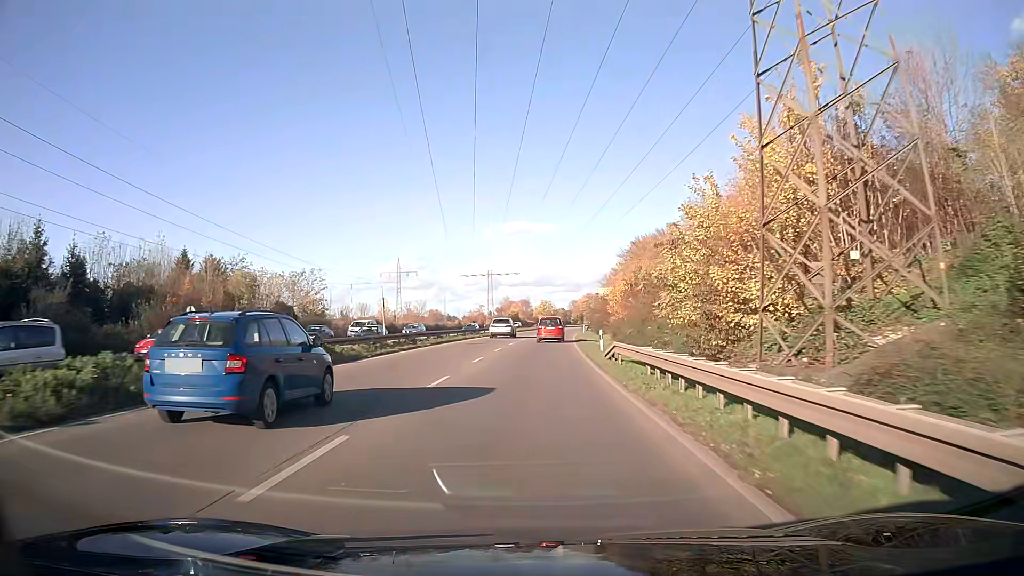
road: trunk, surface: asphalt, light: Day
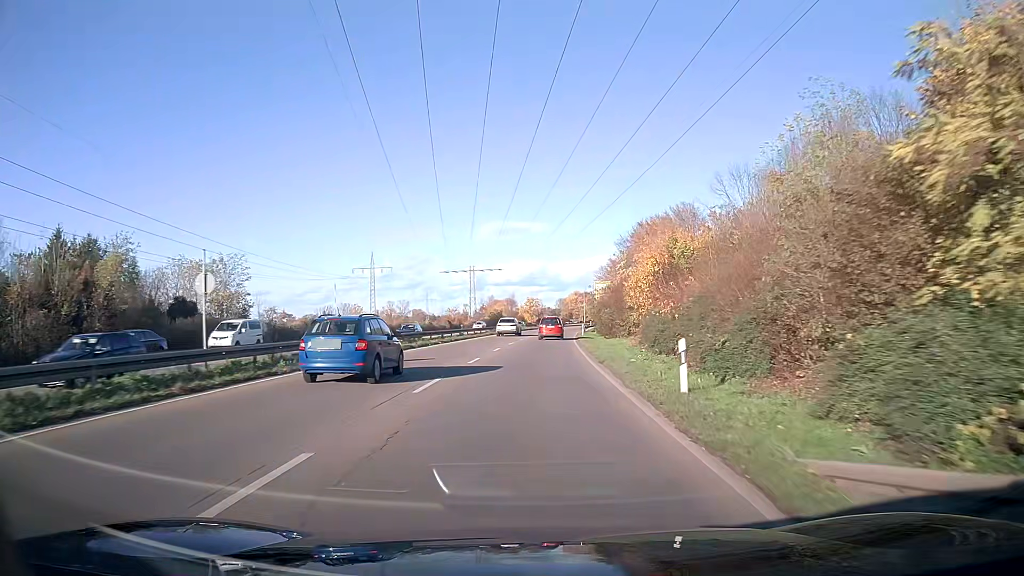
(+0.2, +19.0) m; +1°
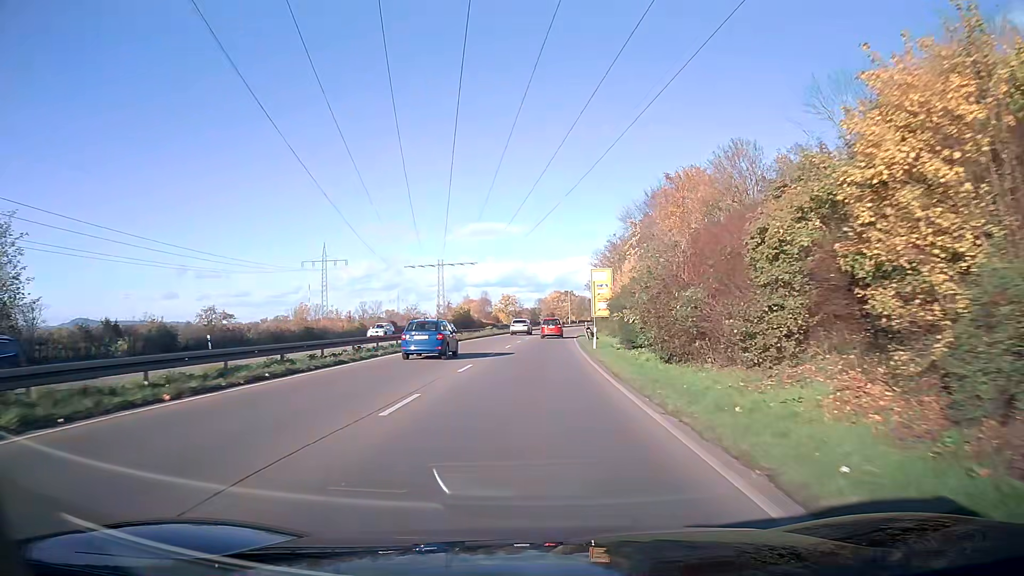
(+0.5, +29.7) m; +2°
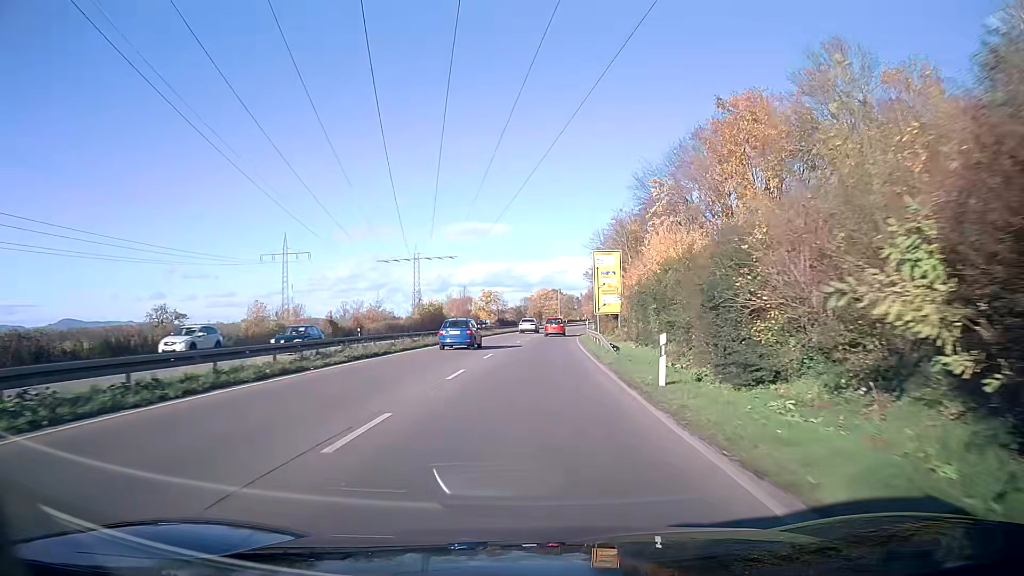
(+0.2, +20.6) m; +1°
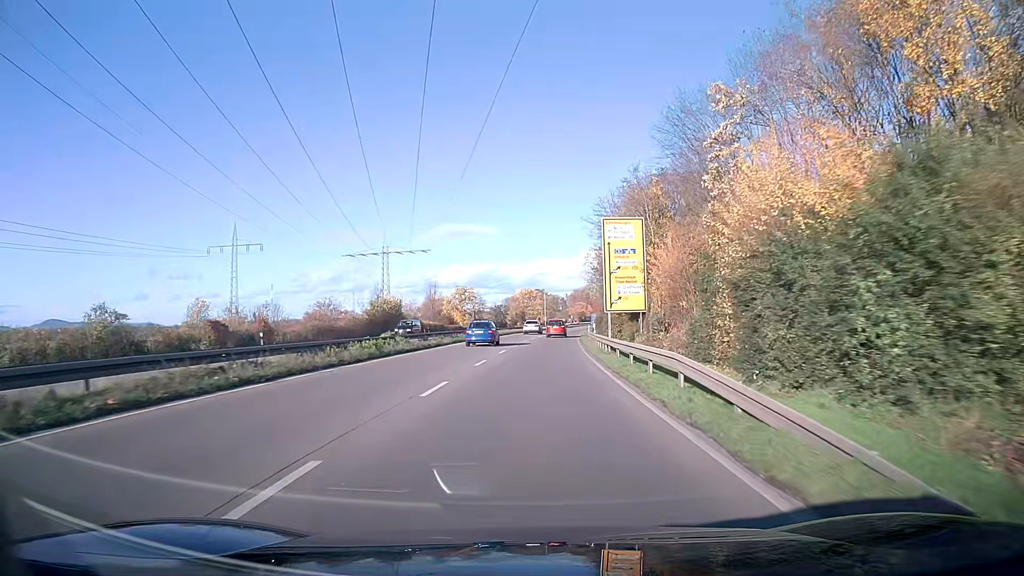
(+0.3, +21.2) m; +2°
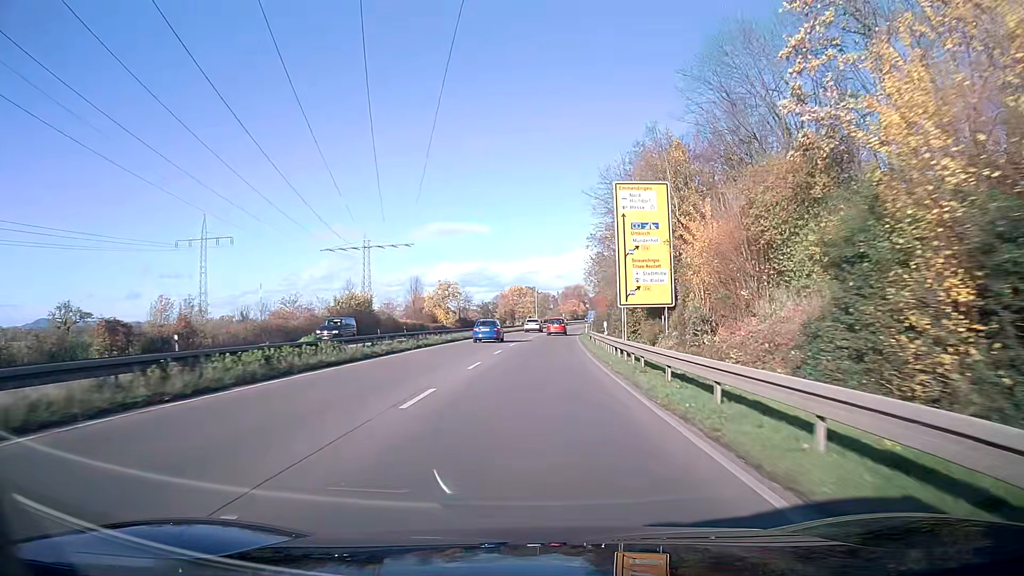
(+0.1, +10.8) m; +1°
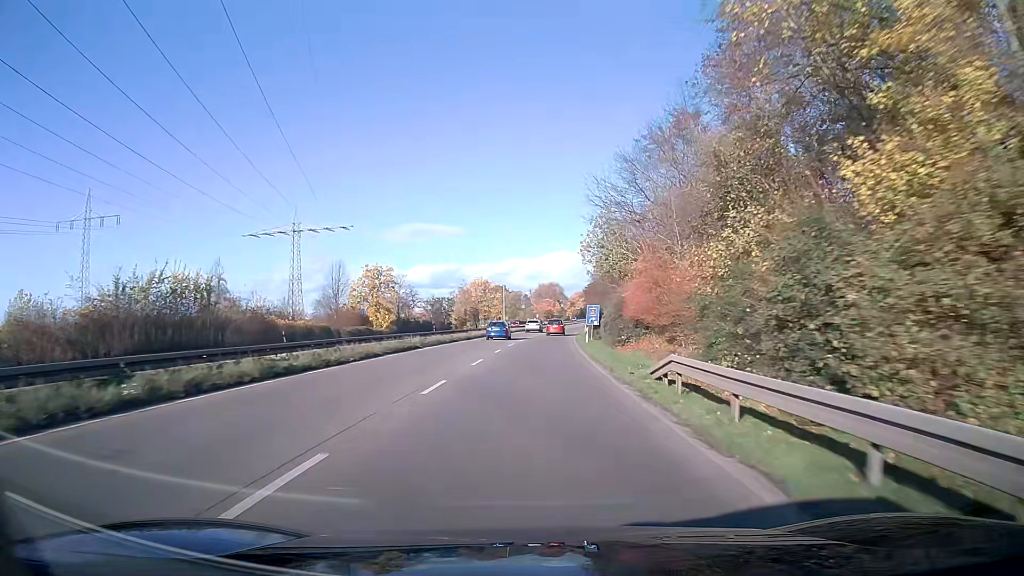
(+0.7, +33.3) m; +2°
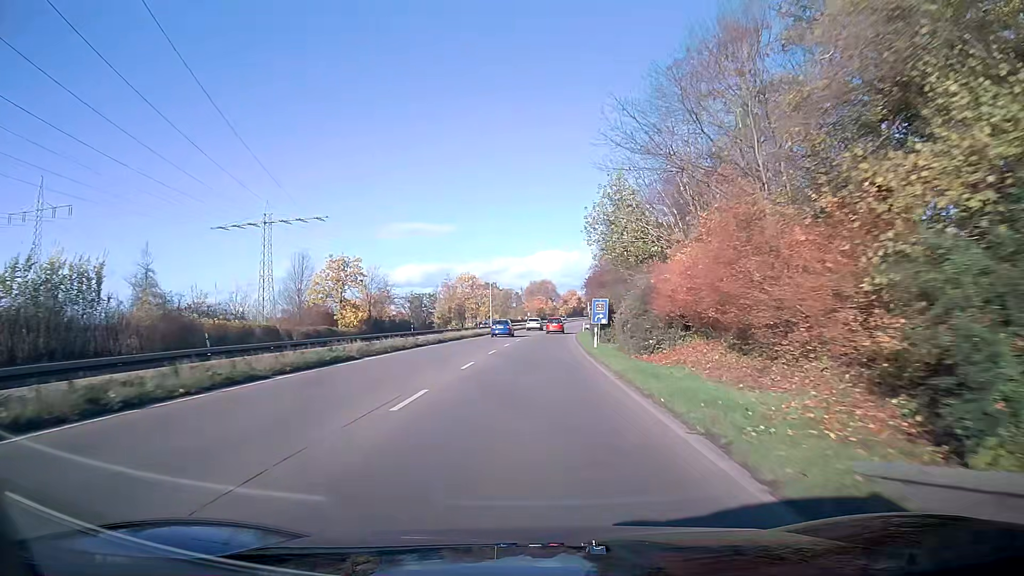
(+0.1, +11.4) m; +1°
